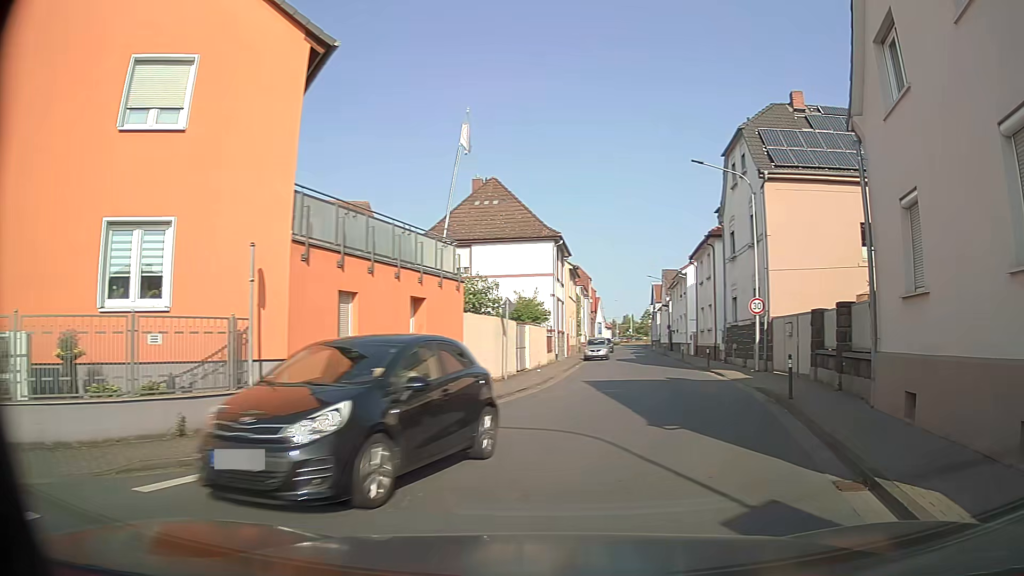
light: Day
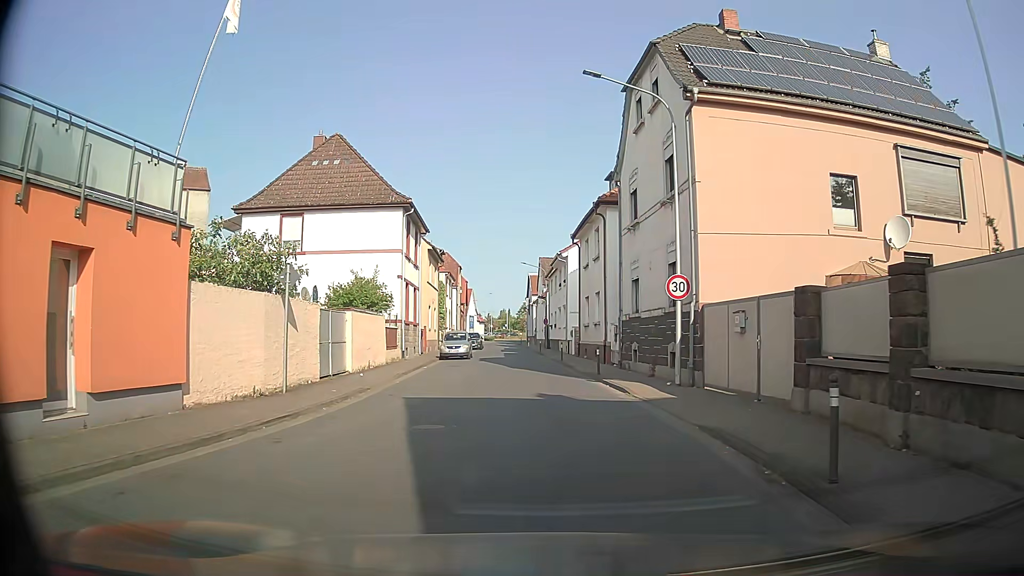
(+1.1, +8.5) m; +9°
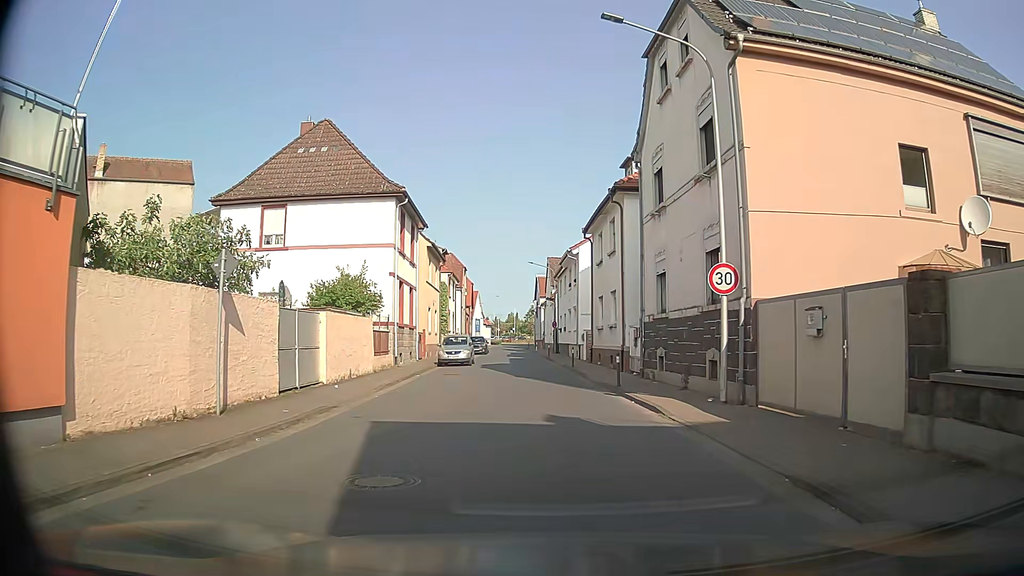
(0.0, +3.5) m; -2°
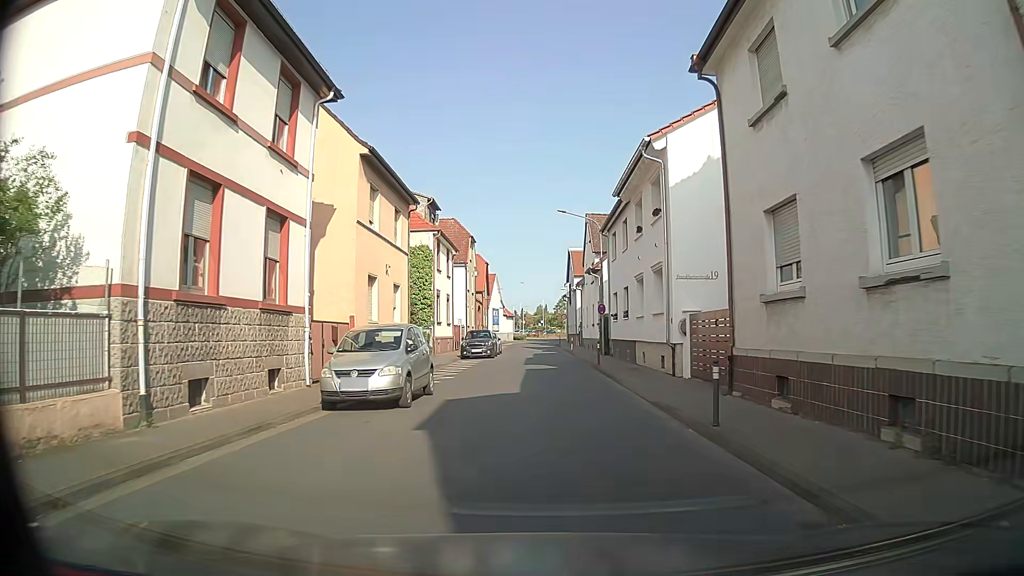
(-0.2, +21.4) m; -2°
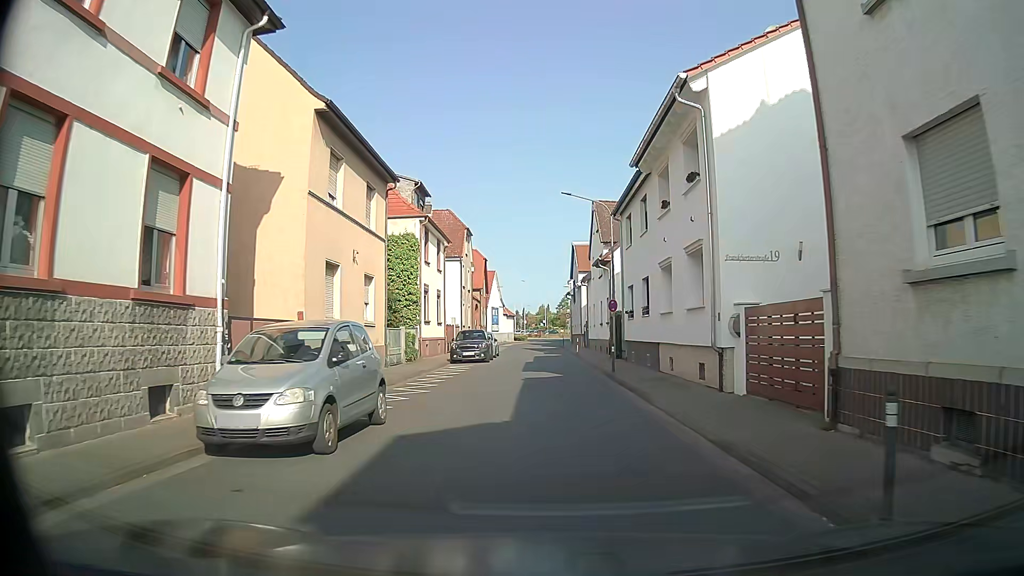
(0.0, +4.7) m; 0°
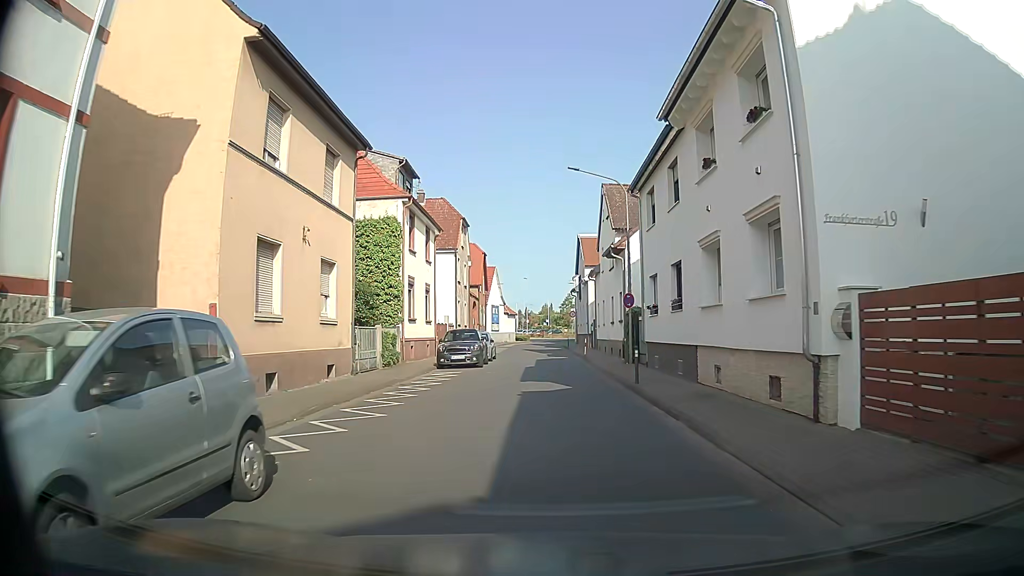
(0.0, +4.8) m; -1°
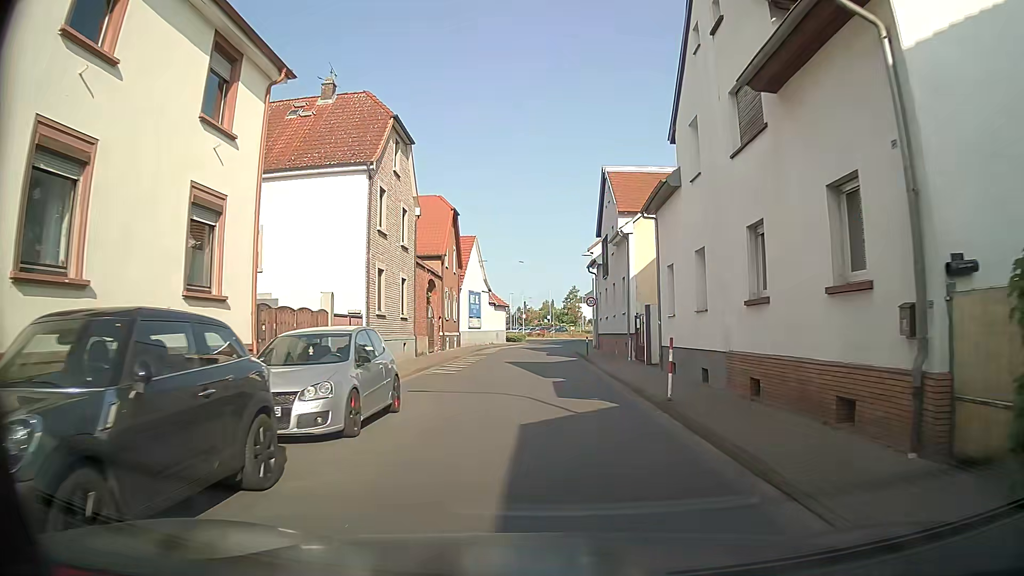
(+0.2, +23.5) m; 0°
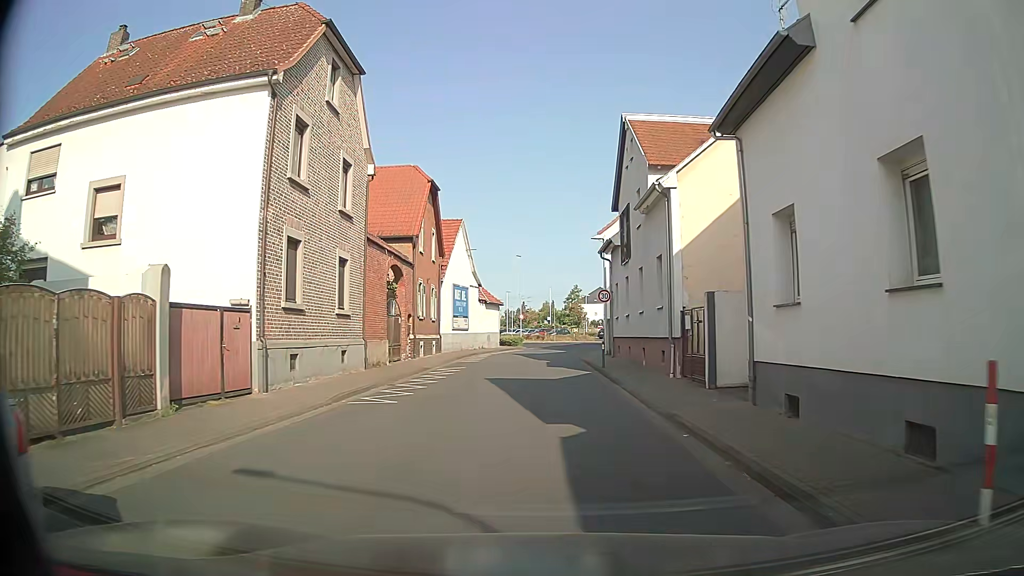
(+0.1, +8.9) m; 0°
(0, +10) (0, +20) (0, +30) (+1, +40) (+3, +50) (+4, +60) (+1, +69) (-5, +77) (-13, +83) (-21, +89) m
